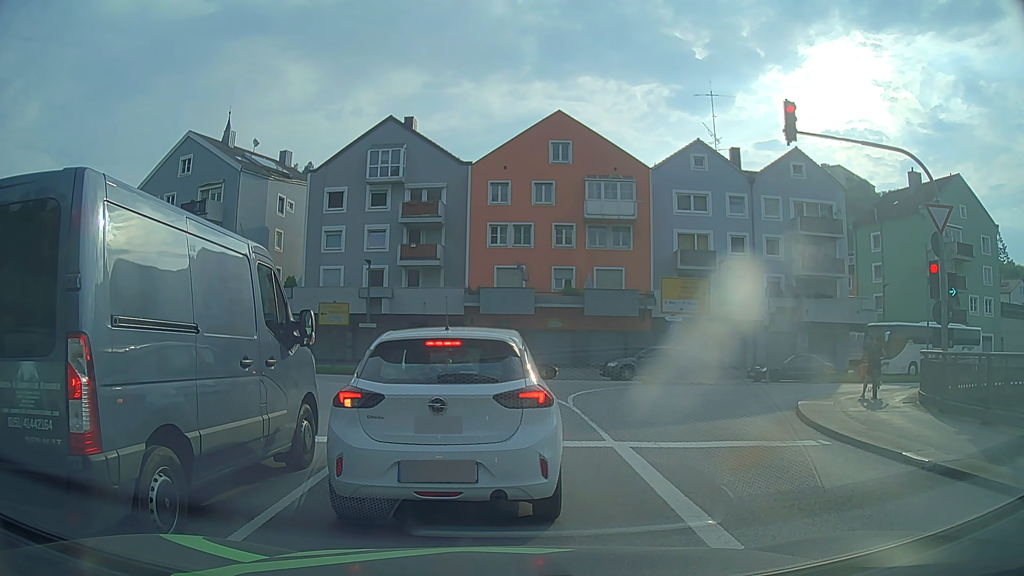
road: primary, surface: asphalt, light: Day
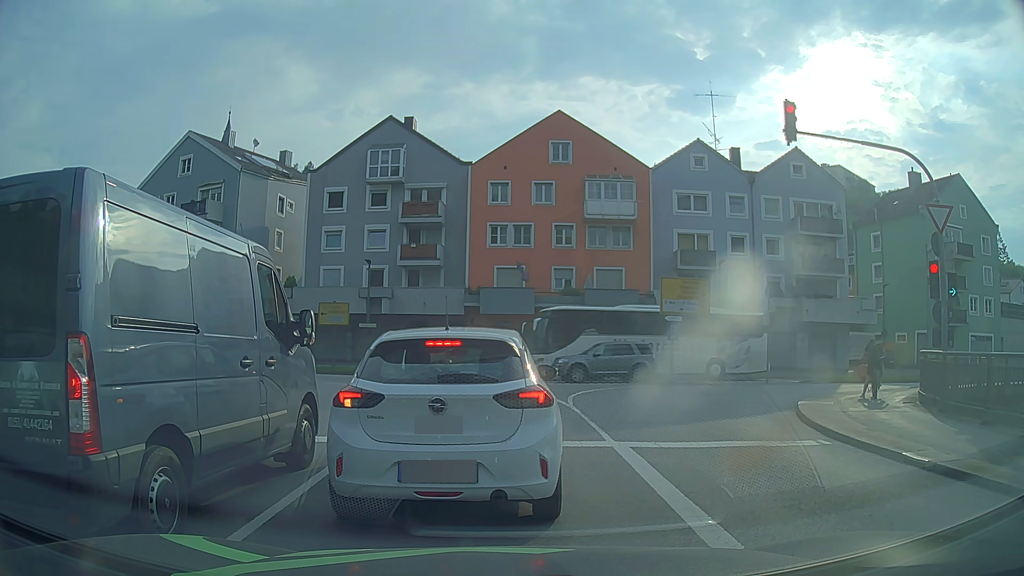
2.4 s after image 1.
(0.0, 0.0) m; 0°
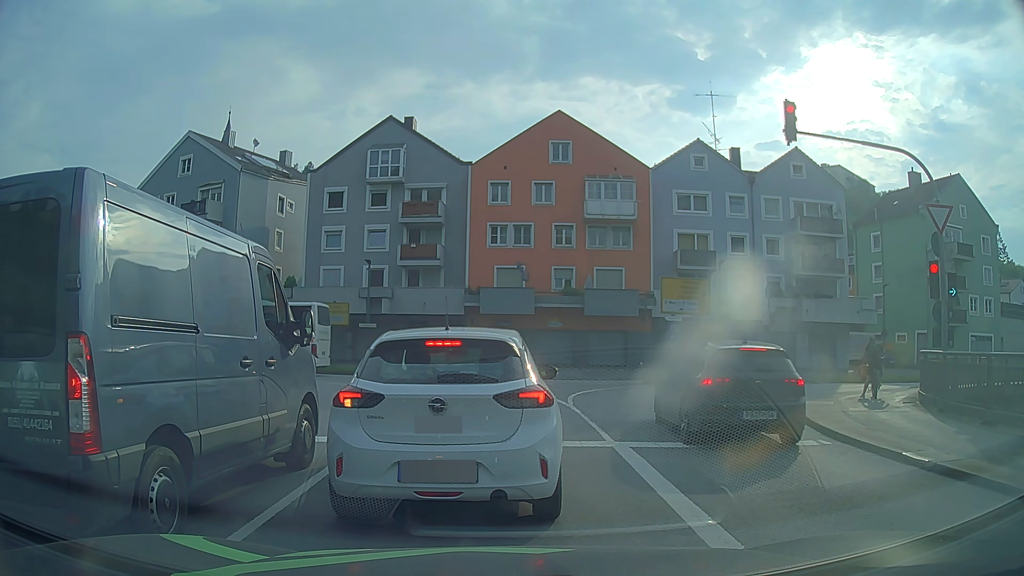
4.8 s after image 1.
(0.0, 0.0) m; 0°
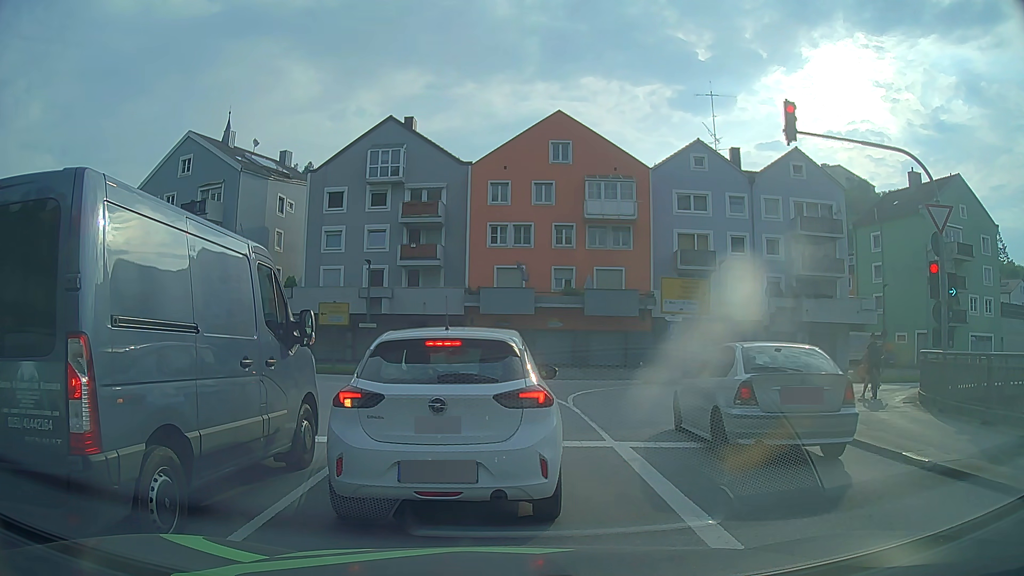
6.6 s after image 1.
(0.0, 0.0) m; 0°
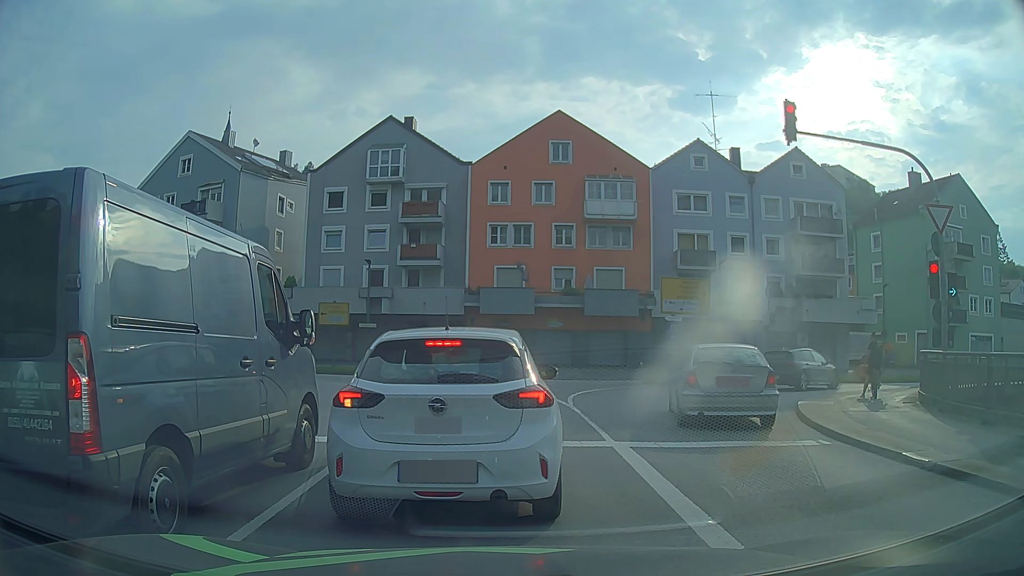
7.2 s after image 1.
(0.0, 0.0) m; 0°
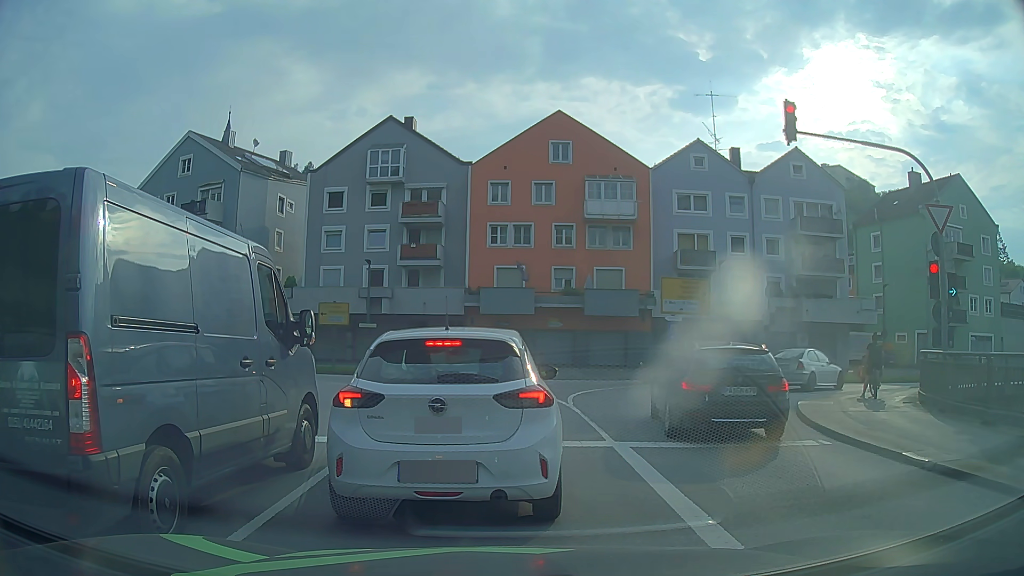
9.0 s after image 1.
(0.0, 0.0) m; 0°
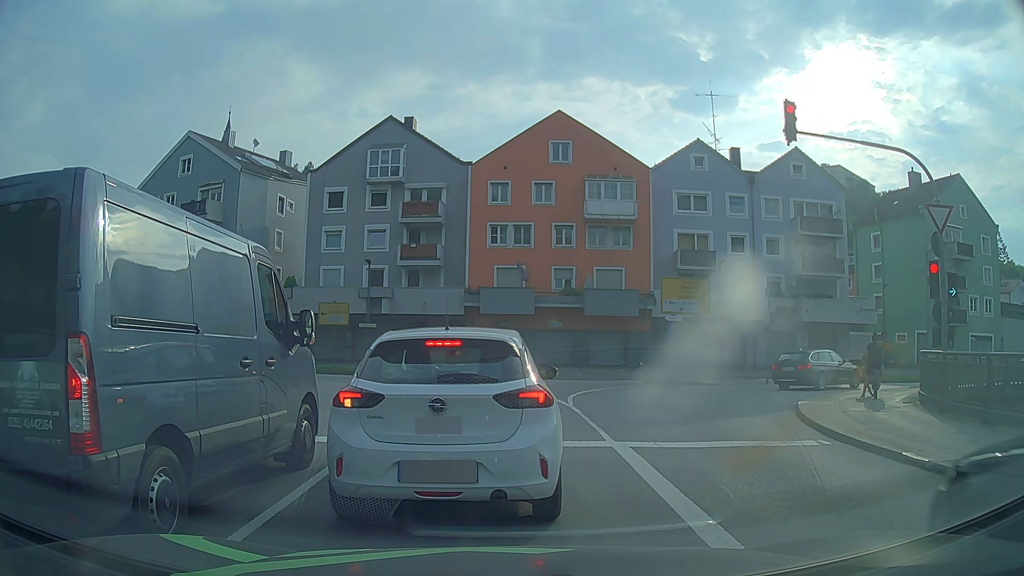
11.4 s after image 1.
(0.0, 0.0) m; 0°
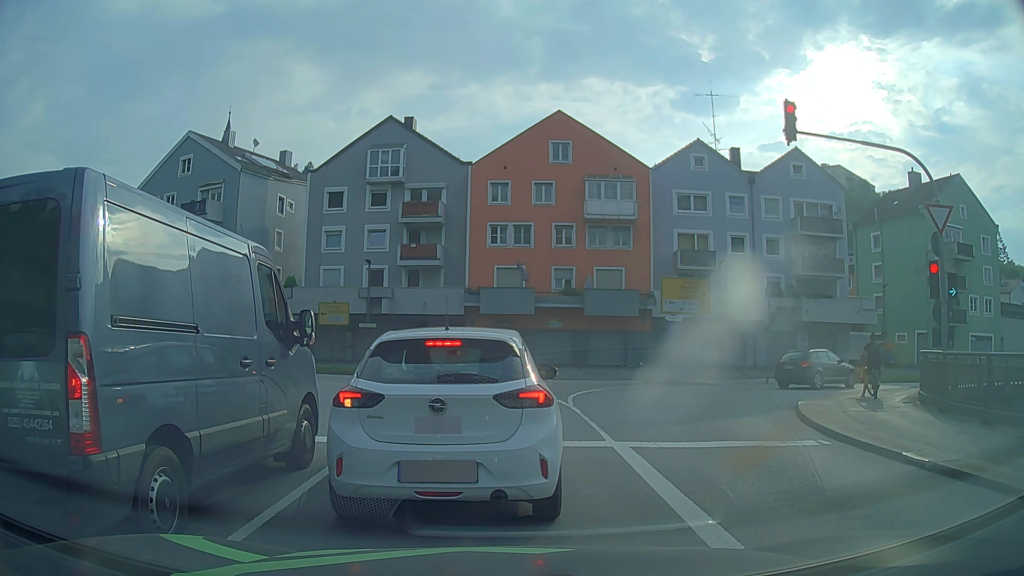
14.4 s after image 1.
(0.0, 0.0) m; 0°
